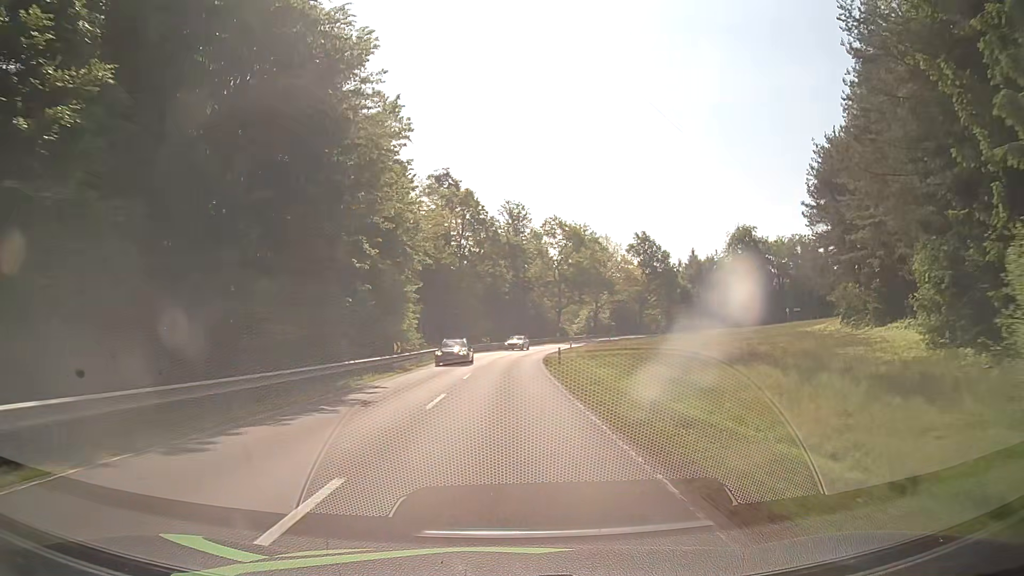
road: secondary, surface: asphalt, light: Day
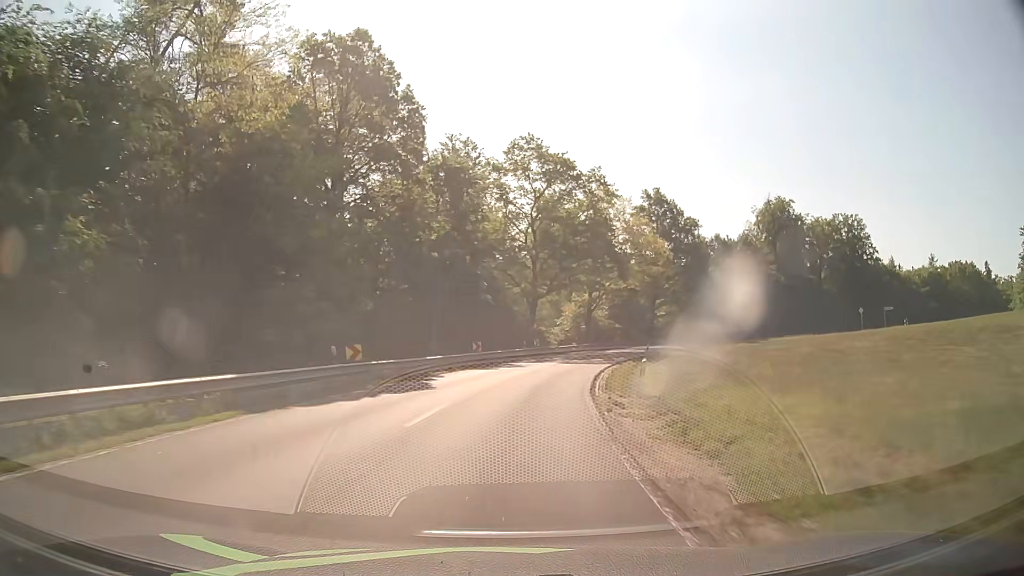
(+0.9, +47.4) m; +4°
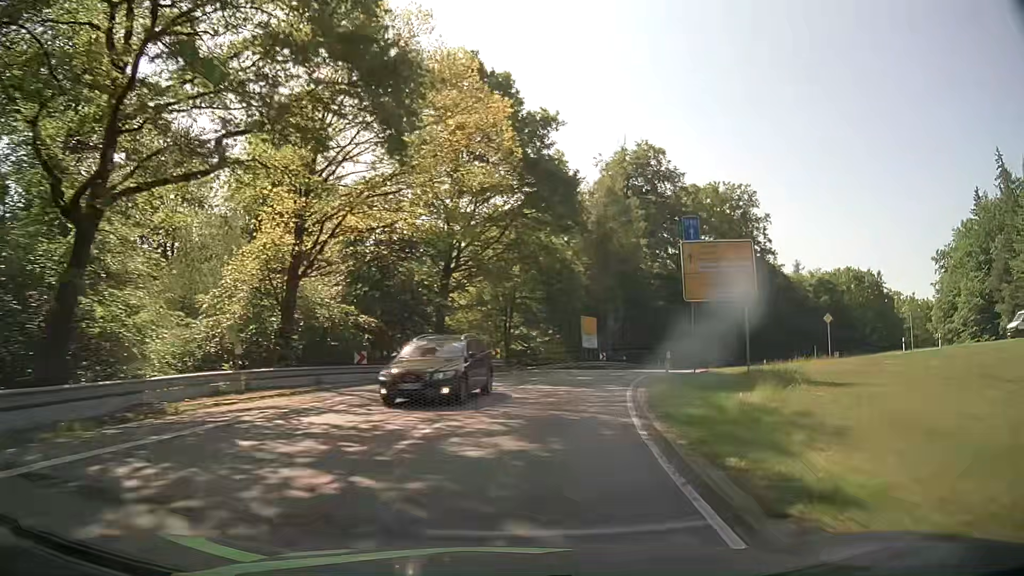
(+7.5, +46.5) m; +21°
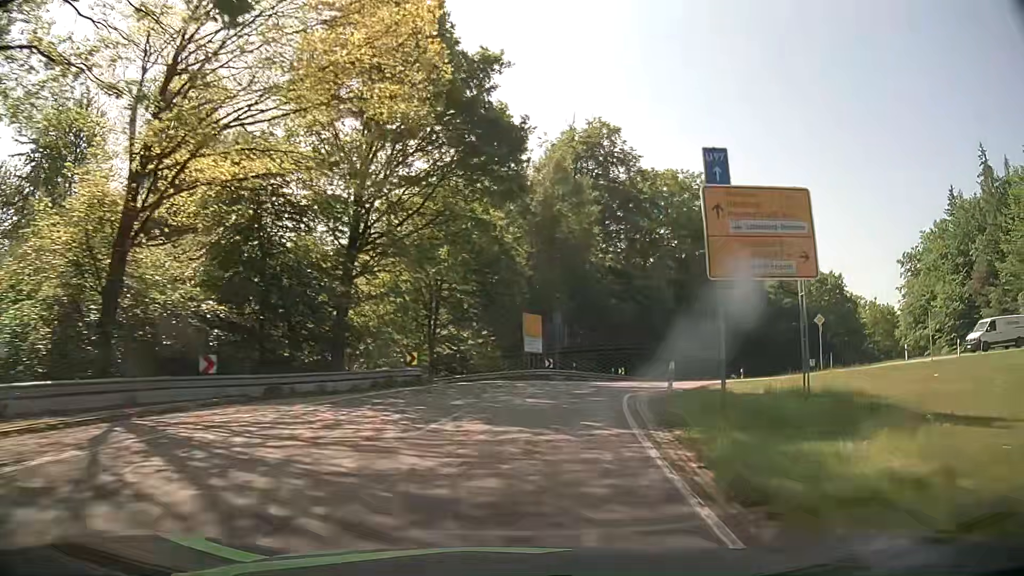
(+0.5, +9.4) m; +6°
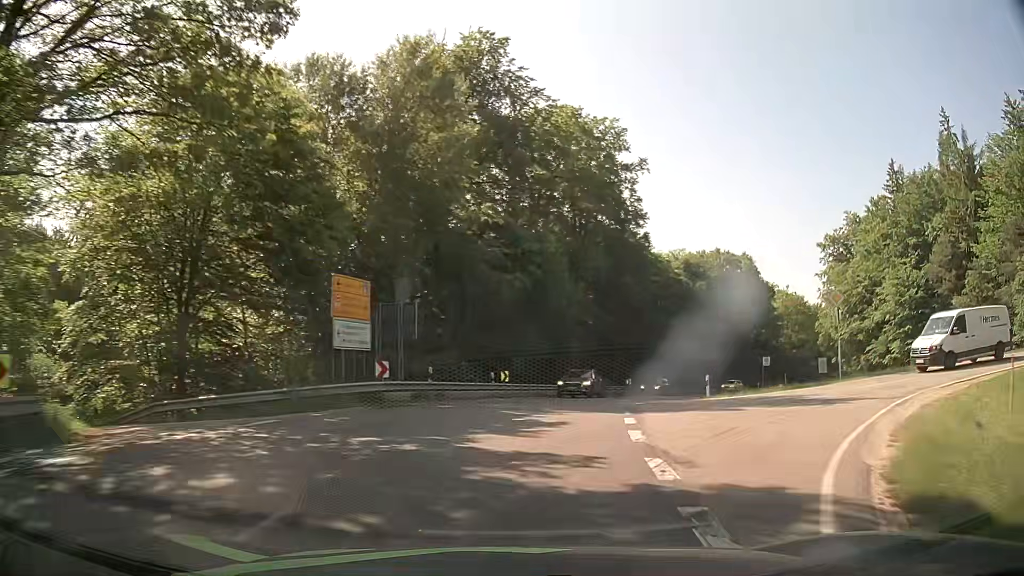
(+1.8, +18.7) m; +12°
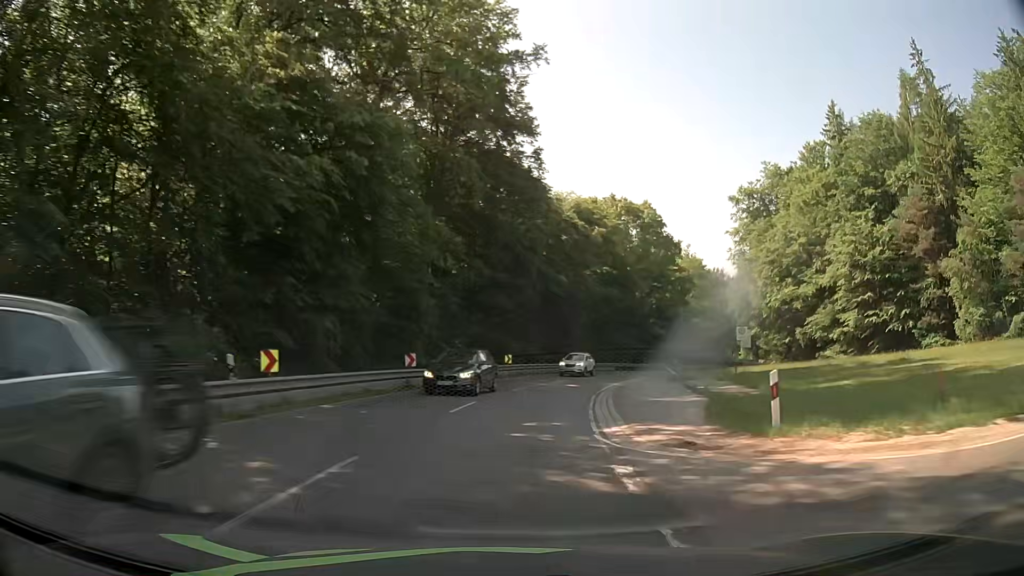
(+1.9, +18.9) m; +12°
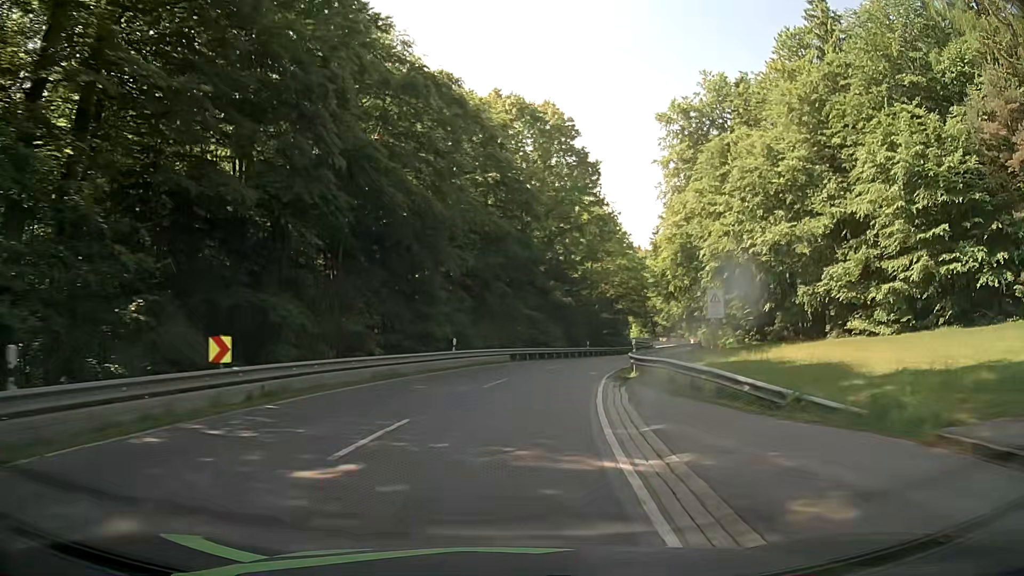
(+2.9, +29.5) m; +11°
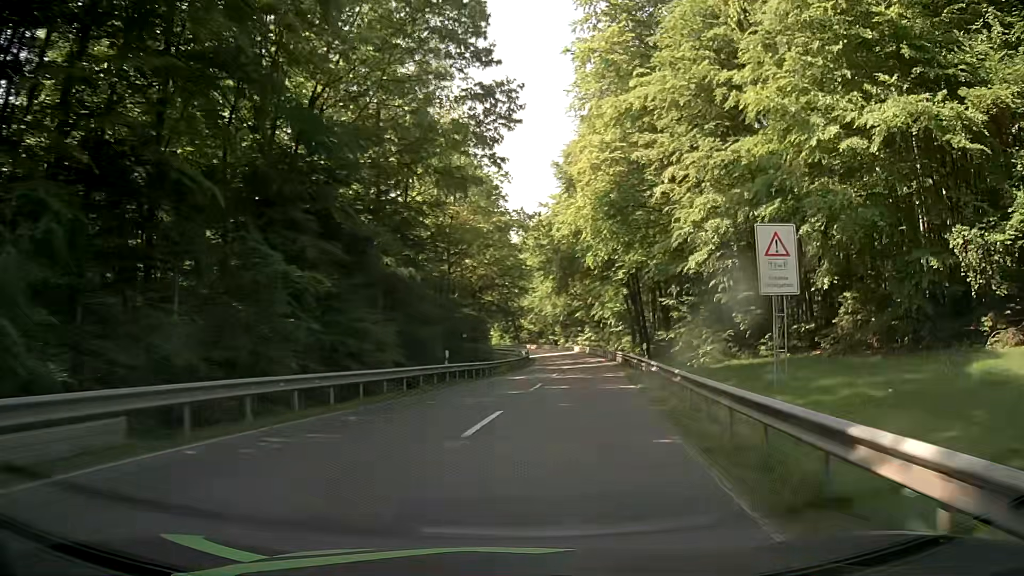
(+3.0, +29.8) m; +12°
(0, +10) (+2, +20) (+3, +30) (+4, +40) (+6, +50) (+7, +60) (+8, +70) (+8, +80) (+9, +90) (+8, +99) m
